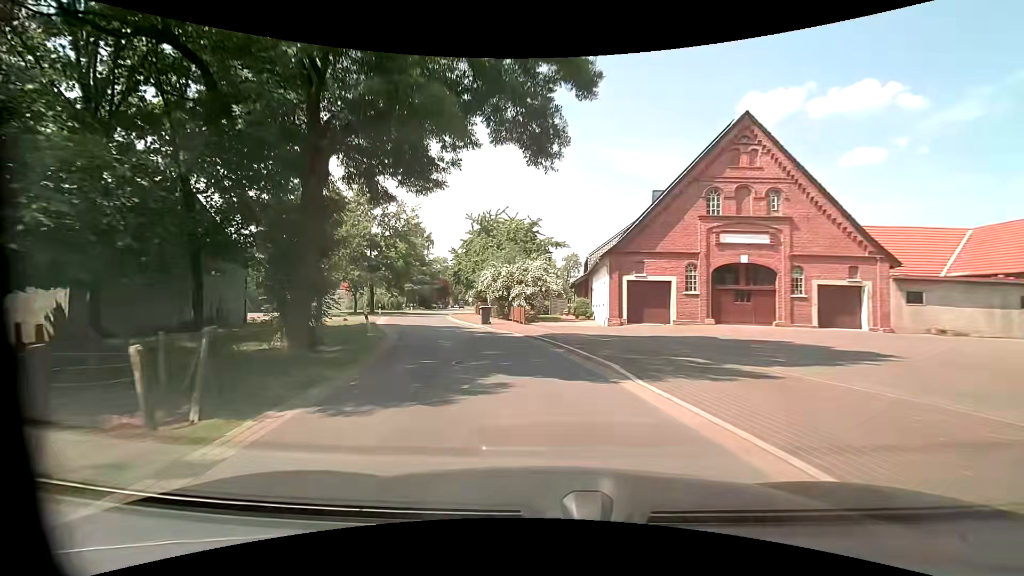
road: tertiary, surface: asphalt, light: Day
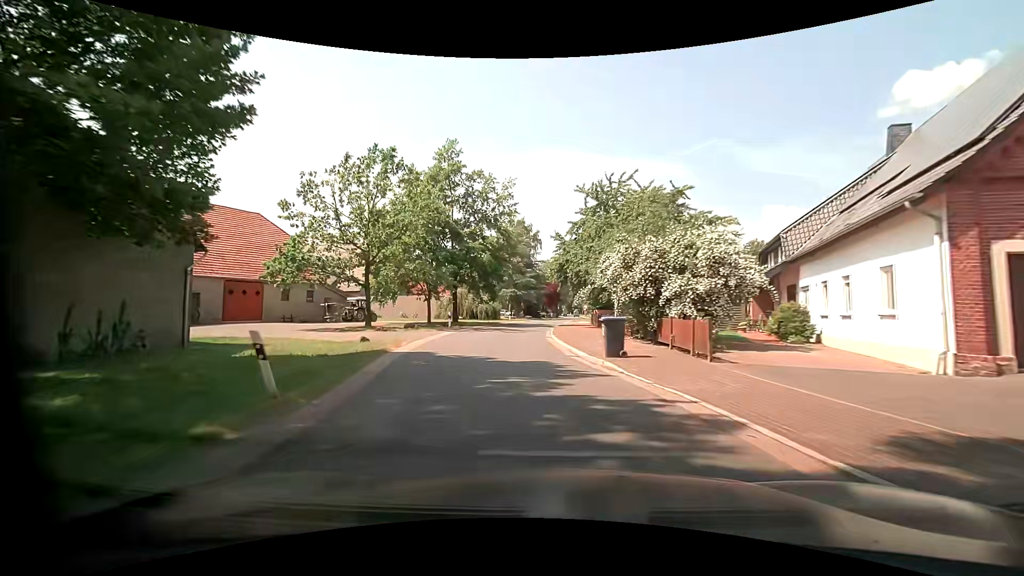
(-1.8, +15.7) m; -13°
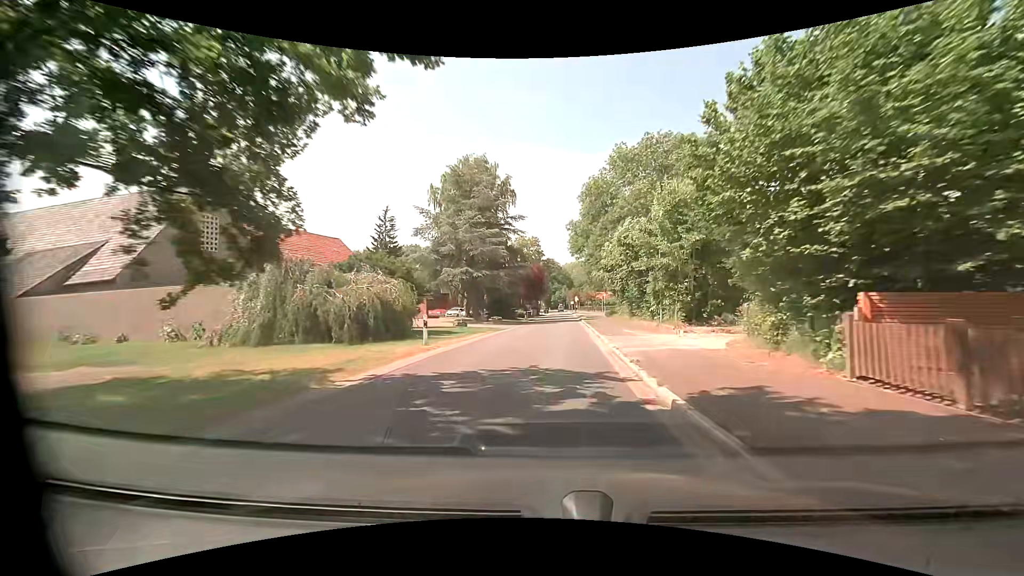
(-1.5, +39.6) m; +2°
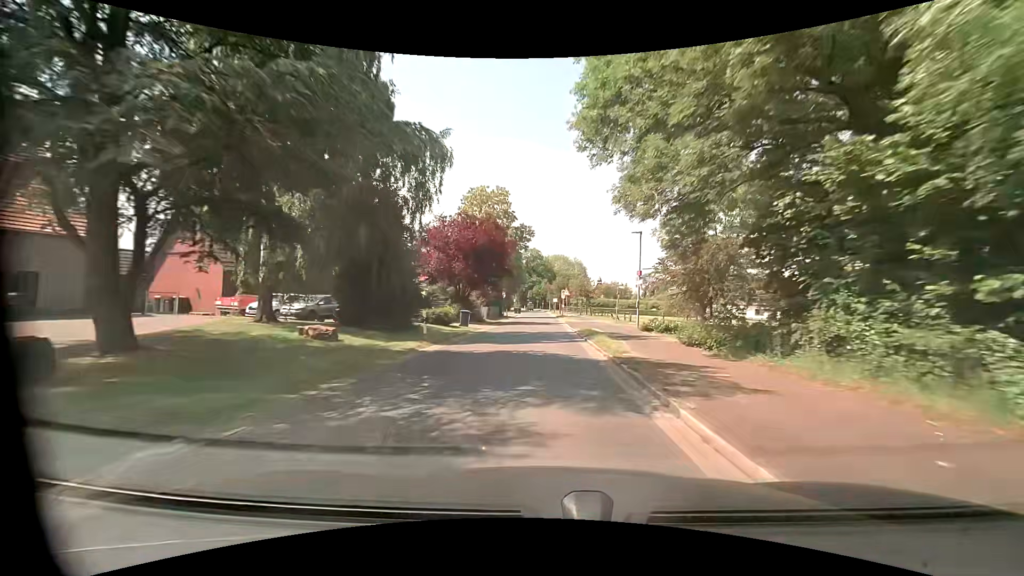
(+1.5, +39.9) m; +3°
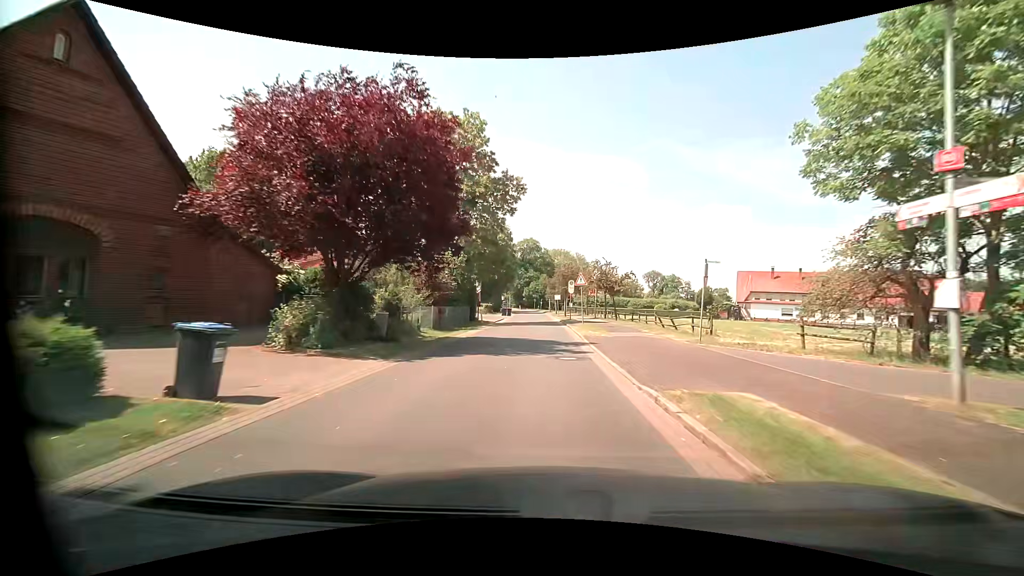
(0.0, +23.9) m; +1°
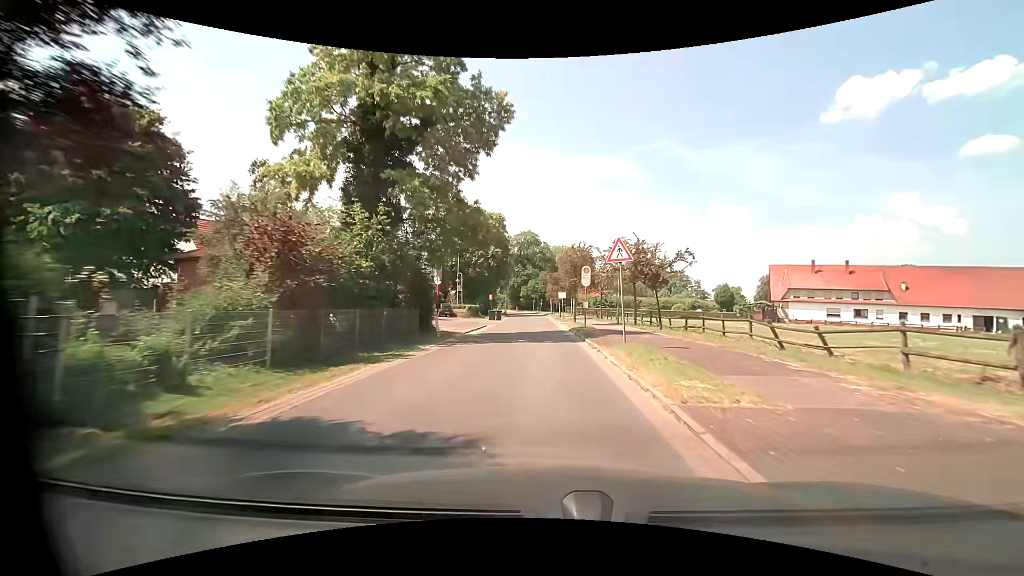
(-0.2, +16.0) m; 0°
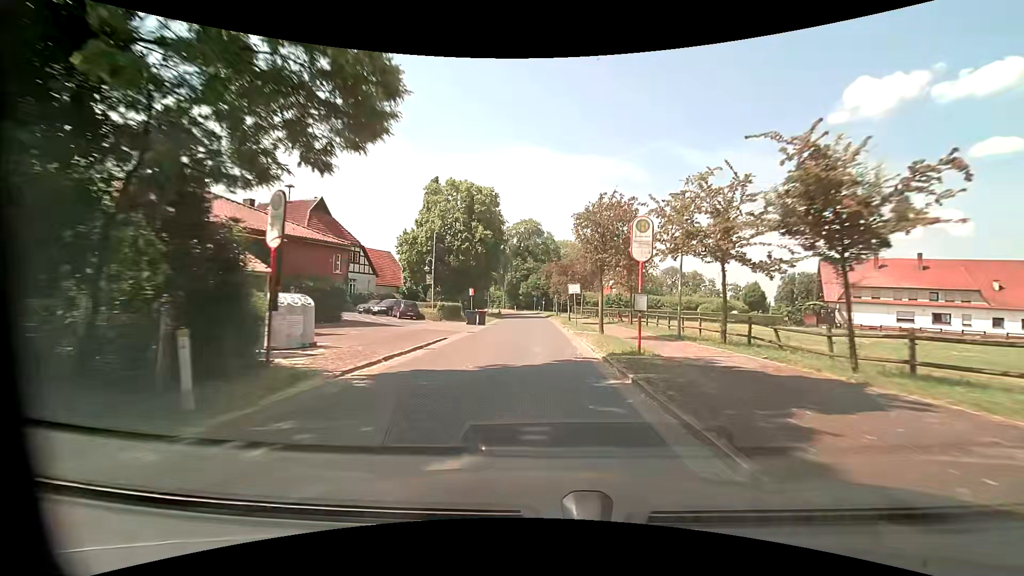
(-0.1, +15.9) m; 0°
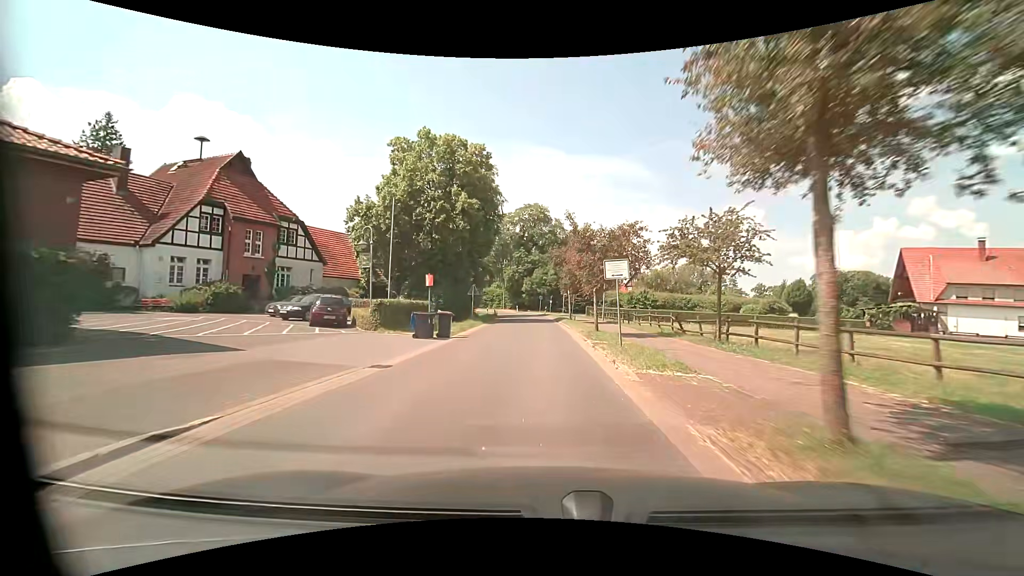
(-0.2, +15.9) m; -1°
